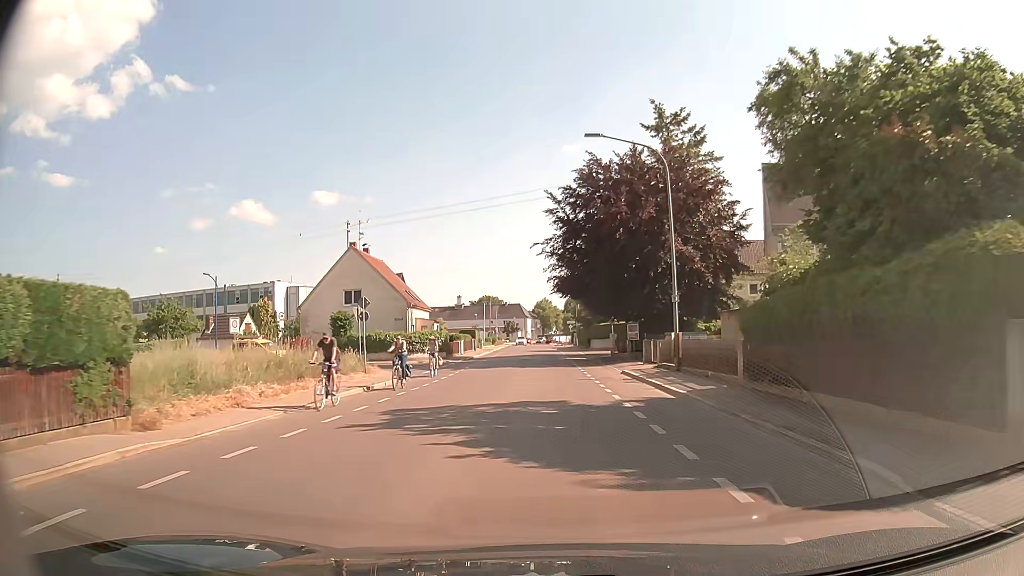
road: tertiary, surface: asphalt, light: Day
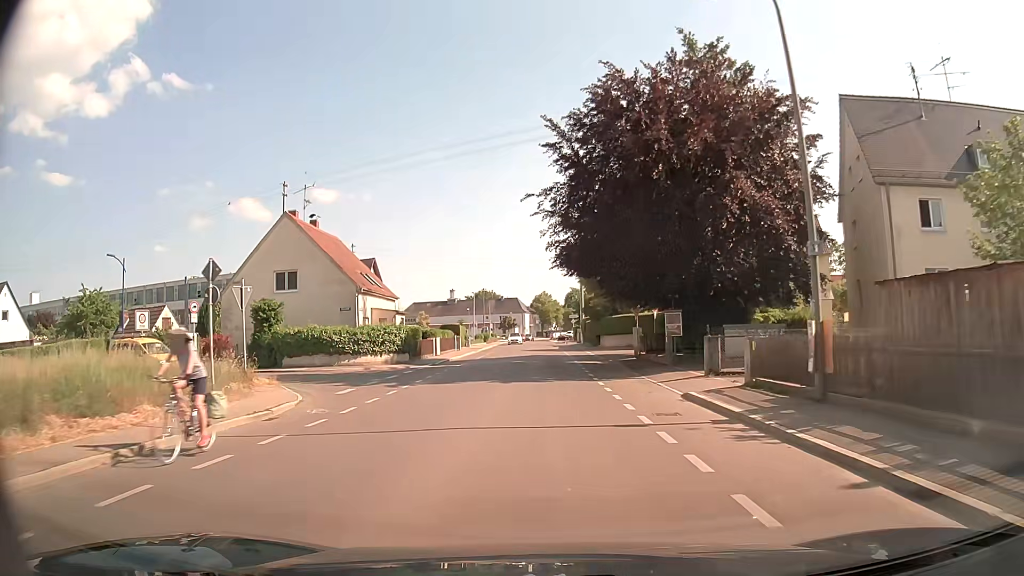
(0.0, +12.9) m; 0°
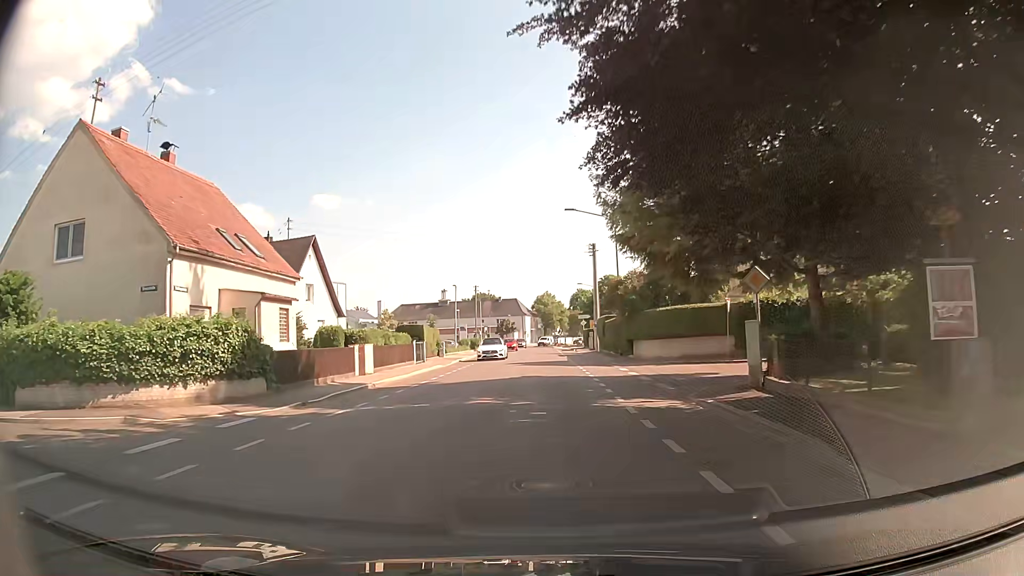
(0.0, +19.1) m; 0°
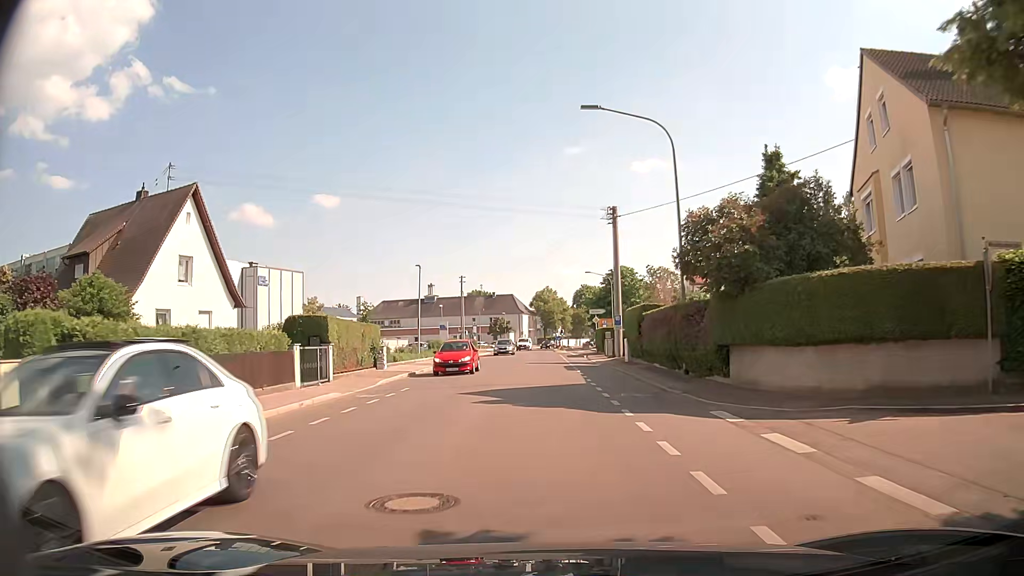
(0.0, +18.5) m; 0°
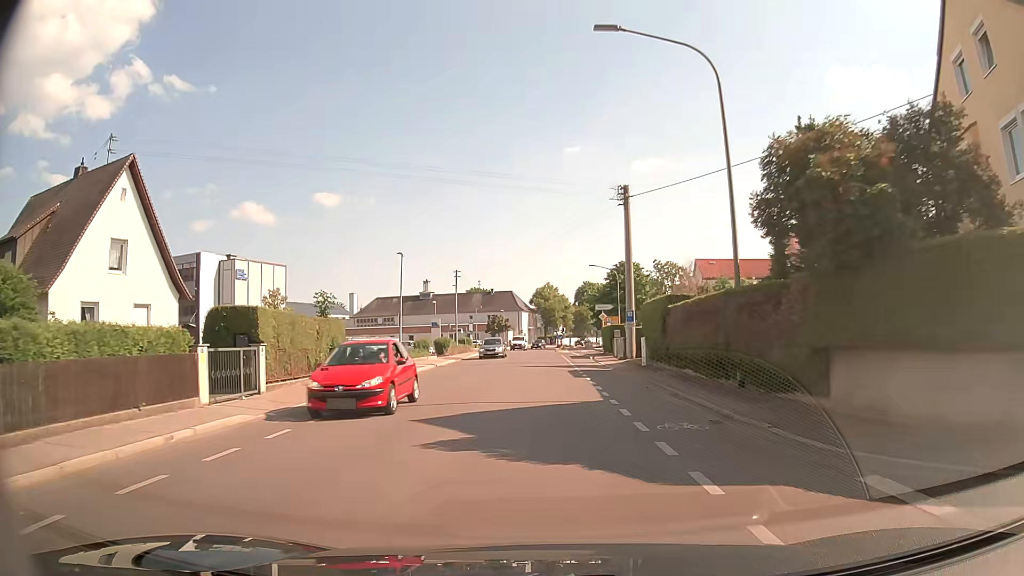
(0.0, +6.0) m; -1°
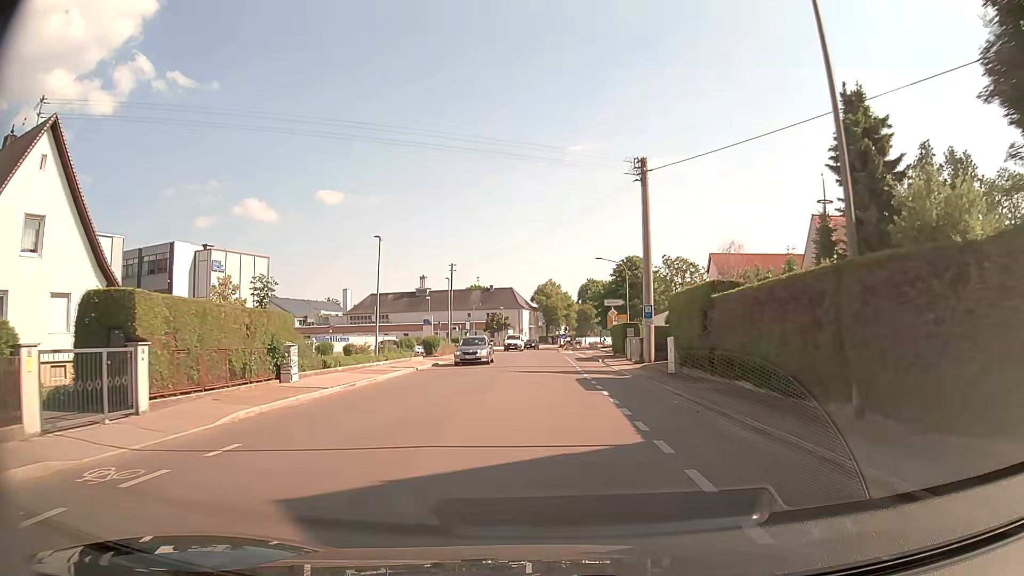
(+0.1, +6.0) m; +1°
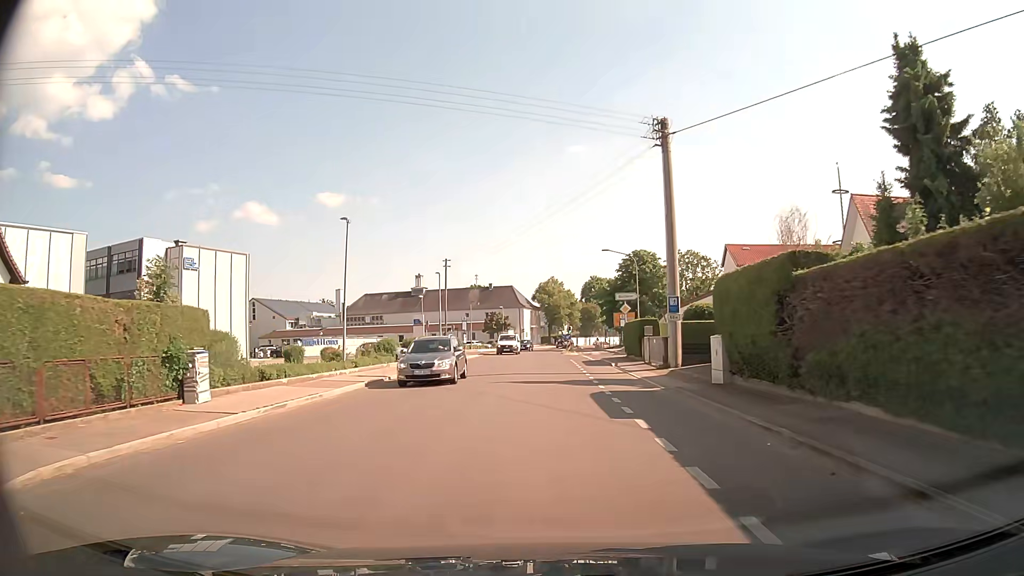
(0.0, +5.9) m; -1°
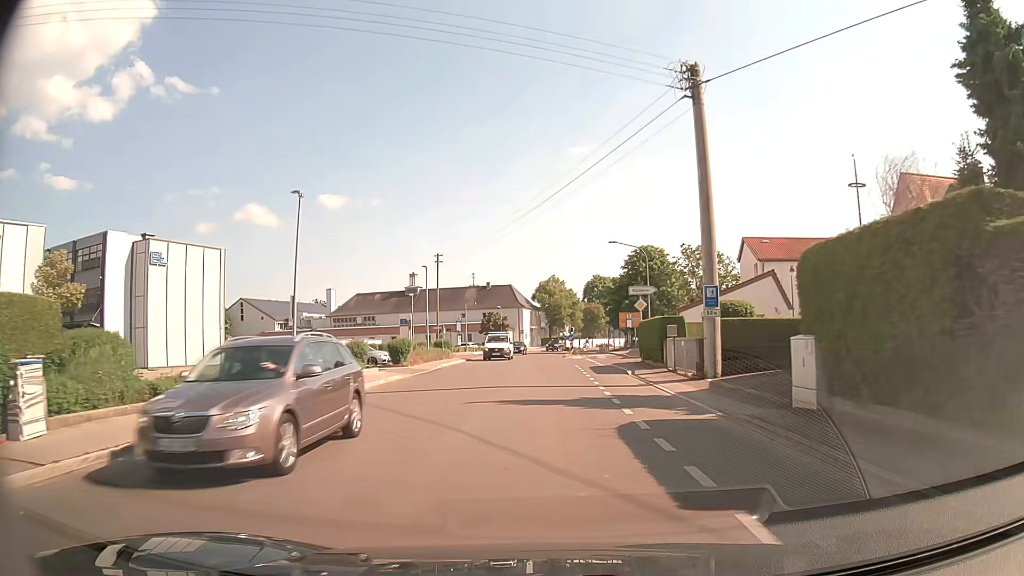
(0.0, +5.9) m; 0°
(0, +10) (0, +20) (0, +30) (0, +40) (0, +50) (0, +60) (+1, +70) (+2, +80) (+5, +90) (+7, +99) m
